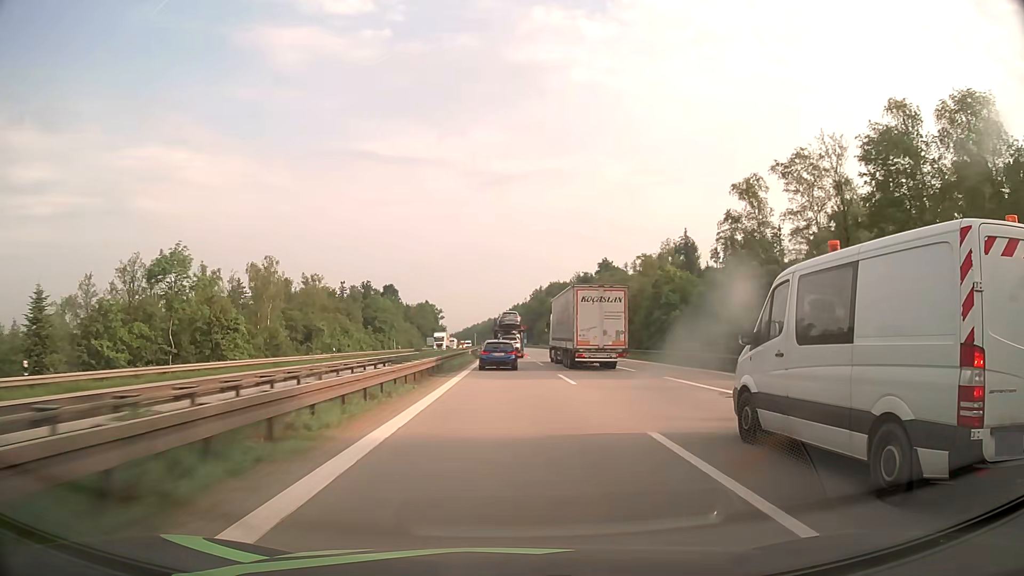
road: motorway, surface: asphalt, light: Day
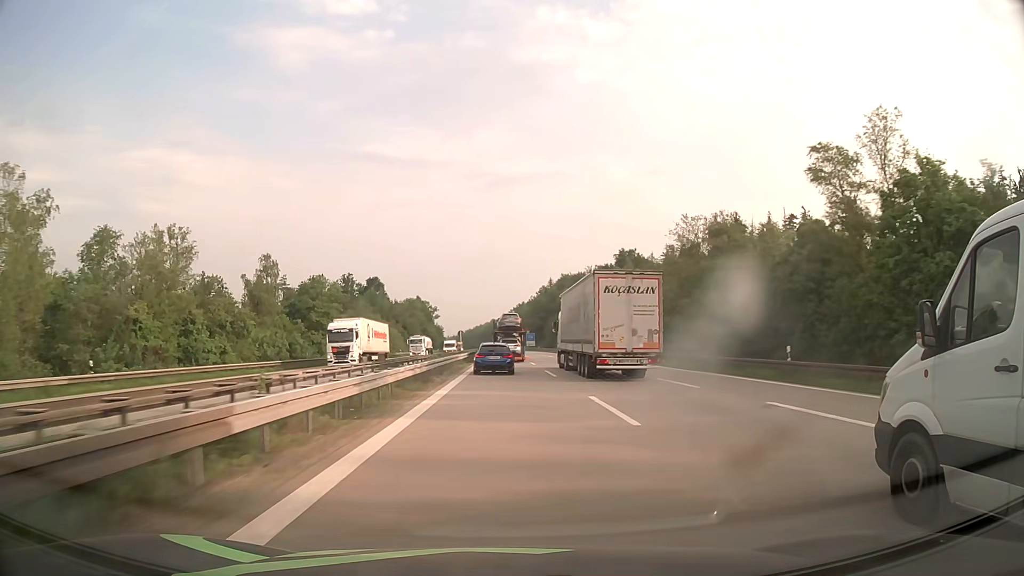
(-0.2, +46.6) m; 0°
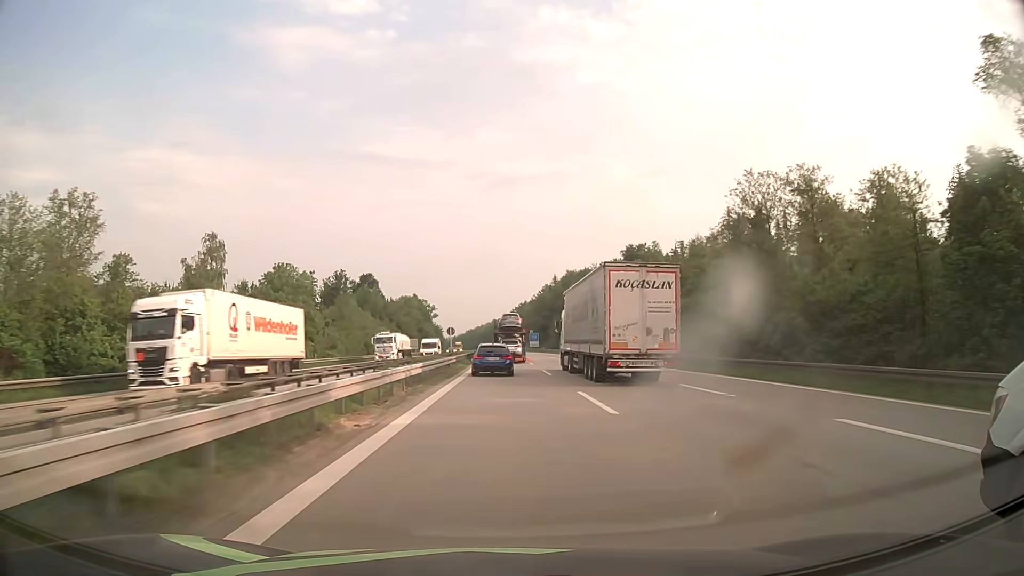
(0.0, +15.7) m; 0°
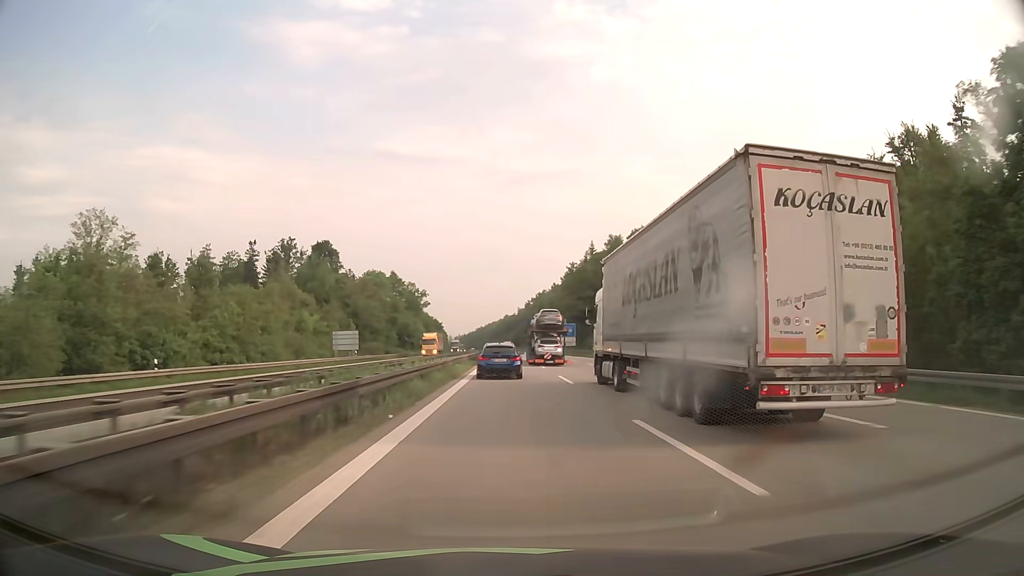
(-0.9, +79.4) m; -1°
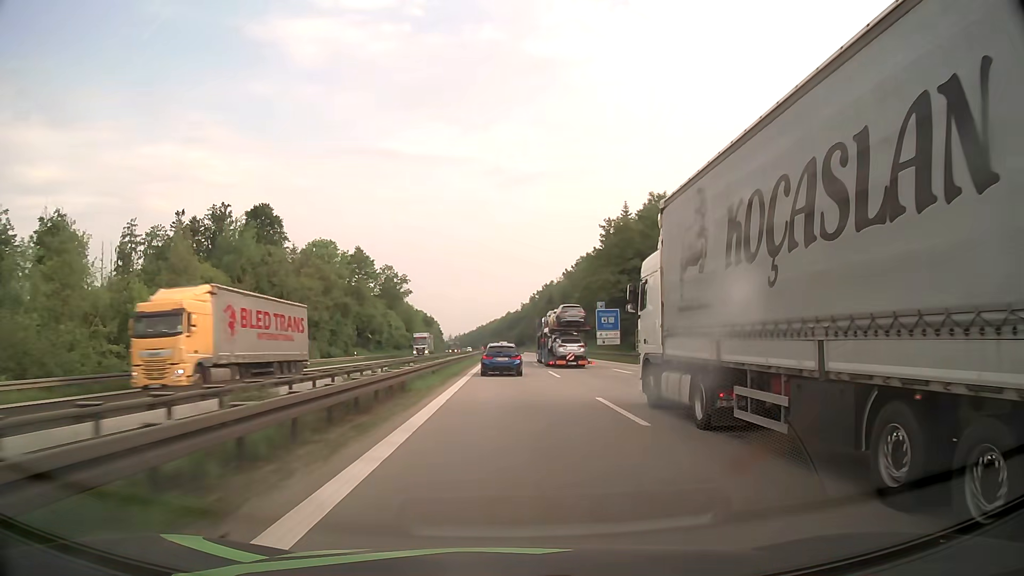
(-0.2, +48.8) m; 0°
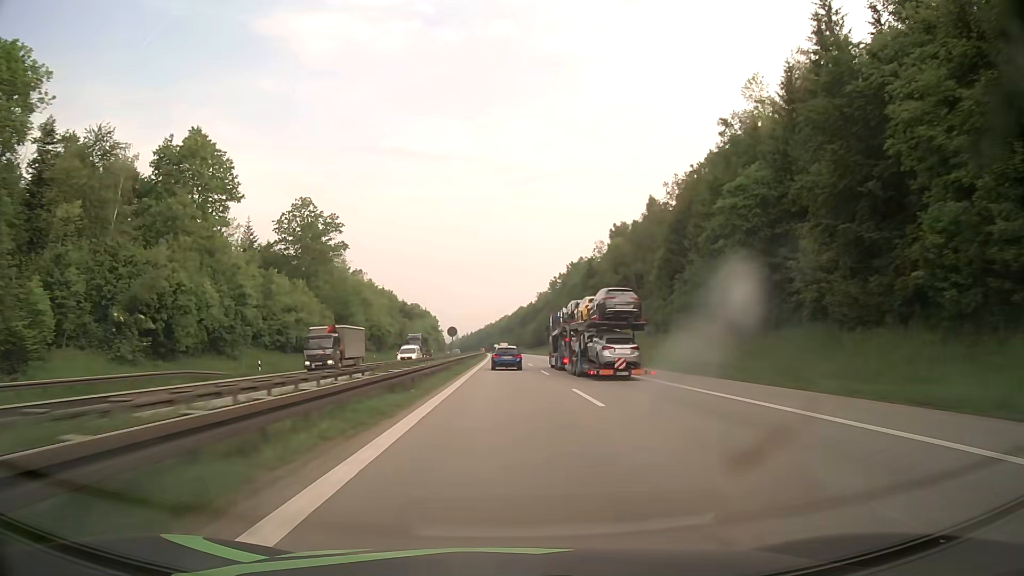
(-0.6, +85.7) m; -1°
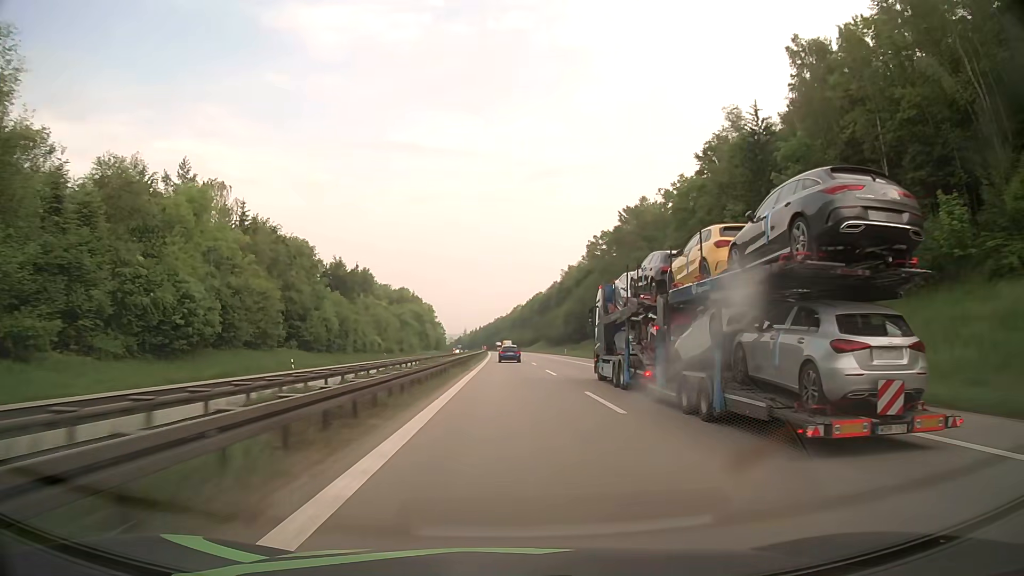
(-1.0, +92.3) m; -1°
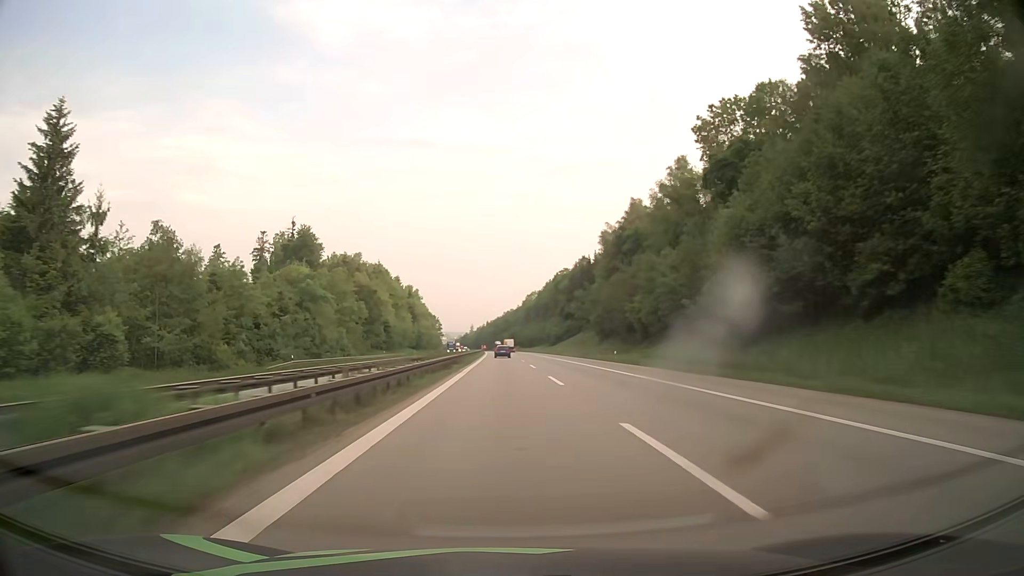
(-0.8, +98.5) m; -1°
(0, +10) (0, +20) (0, +30) (0, +40) (0, +50) (0, +60) (-1, +70) (-1, +80) (-1, +90) (-1, +100) m
